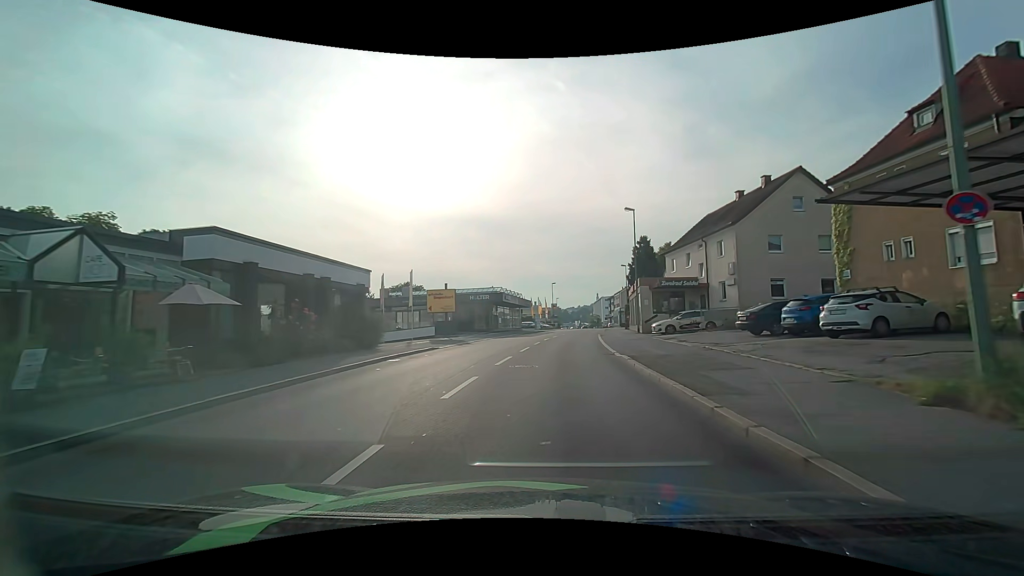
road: tertiary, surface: asphalt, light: Day
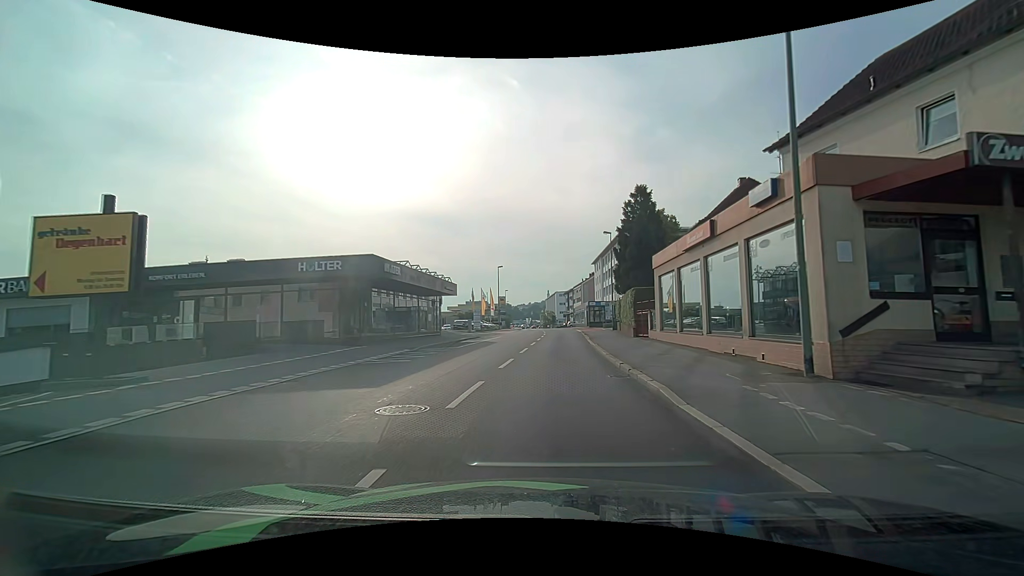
(+1.5, +30.5) m; +6°
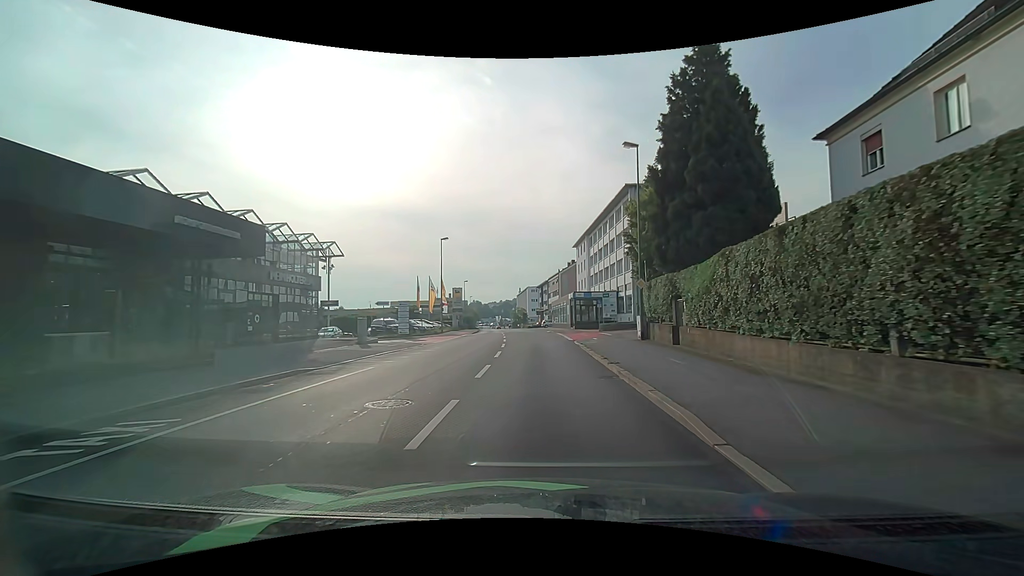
(+0.9, +26.2) m; +3°
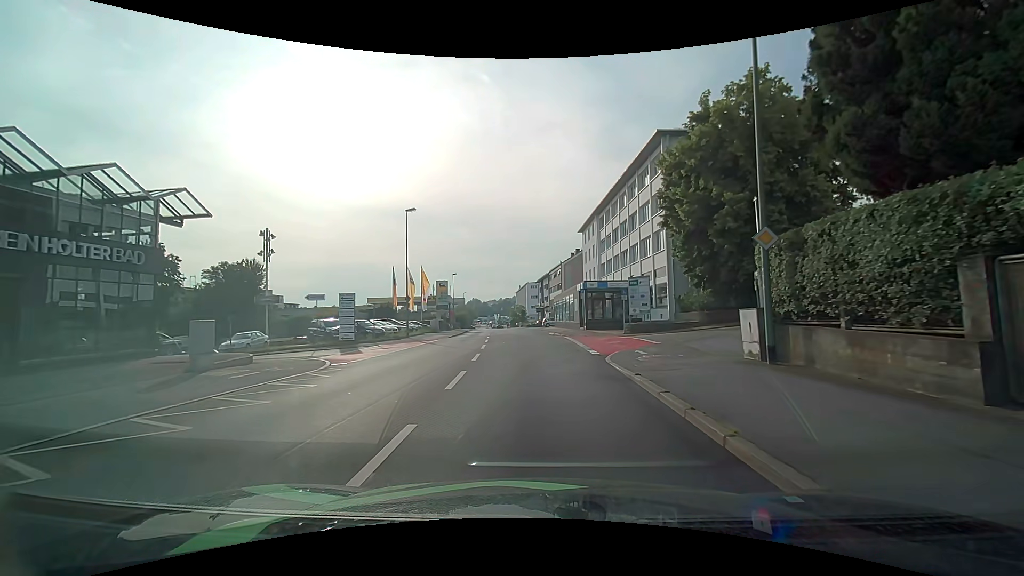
(+0.1, +13.8) m; 0°
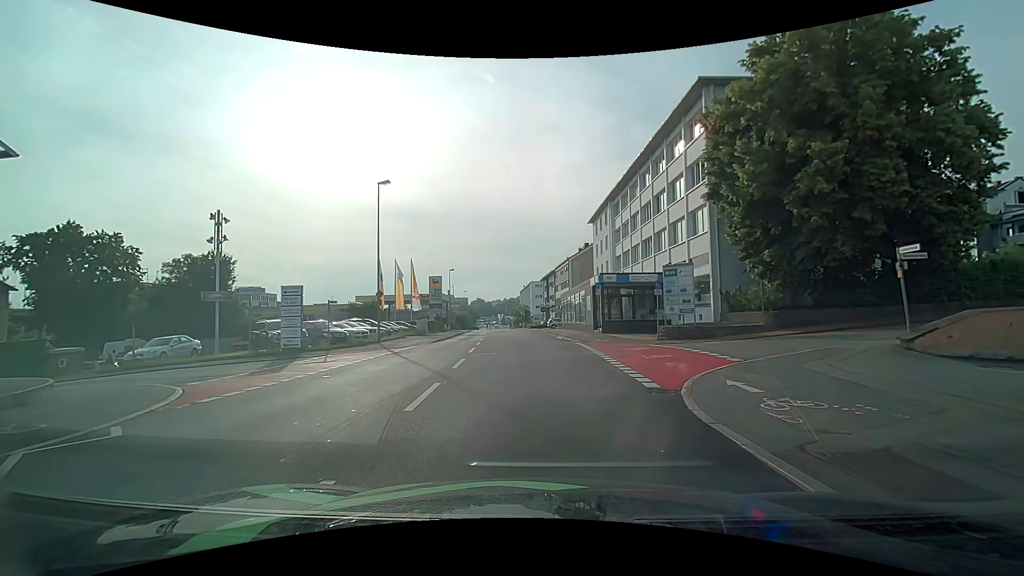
(0.0, +8.1) m; -1°
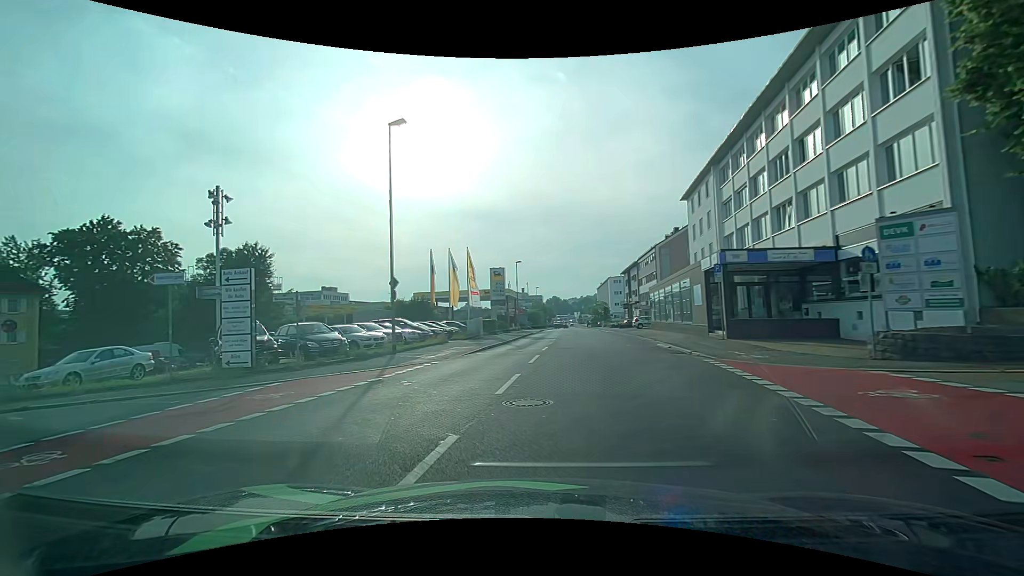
(-0.2, +10.6) m; -7°
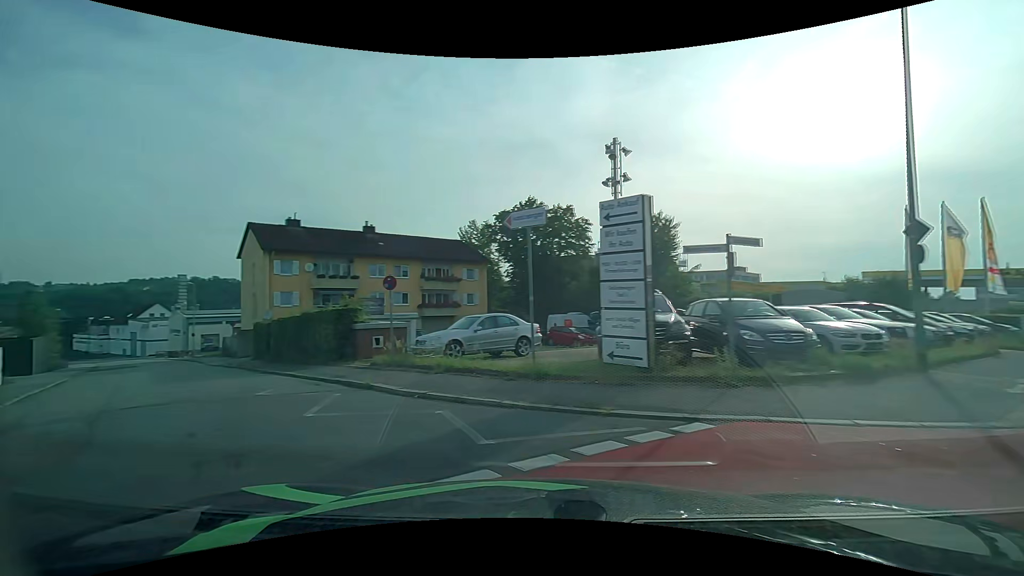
(-2.9, +8.1) m; -43°
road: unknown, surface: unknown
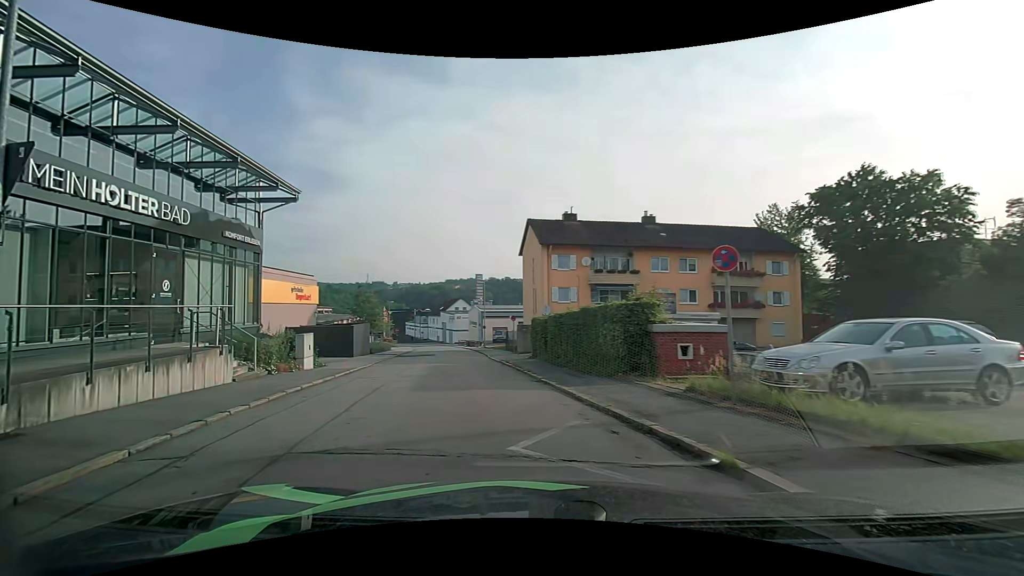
(-1.6, +5.3) m; -32°
